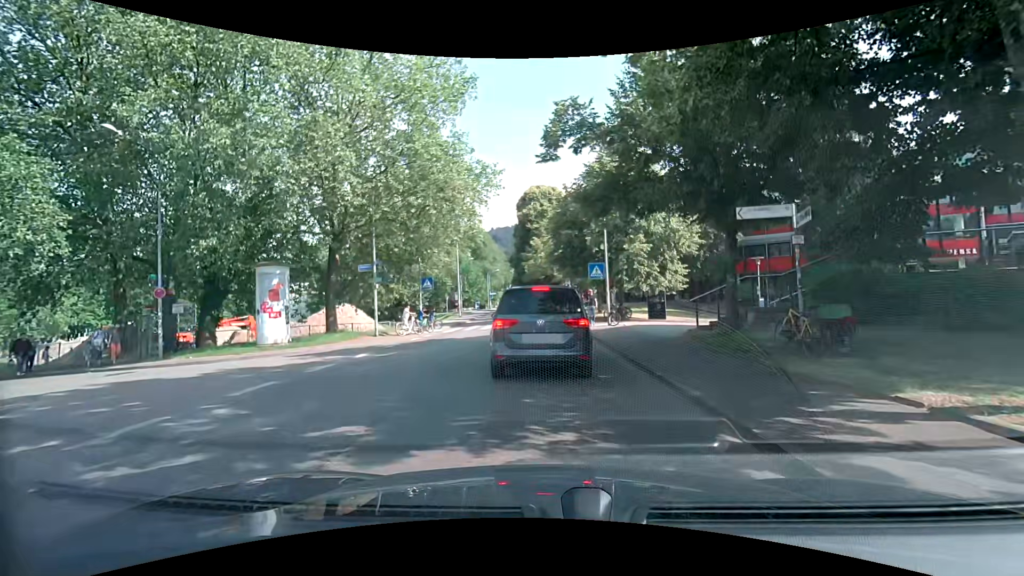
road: unclassified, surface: asphalt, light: Day
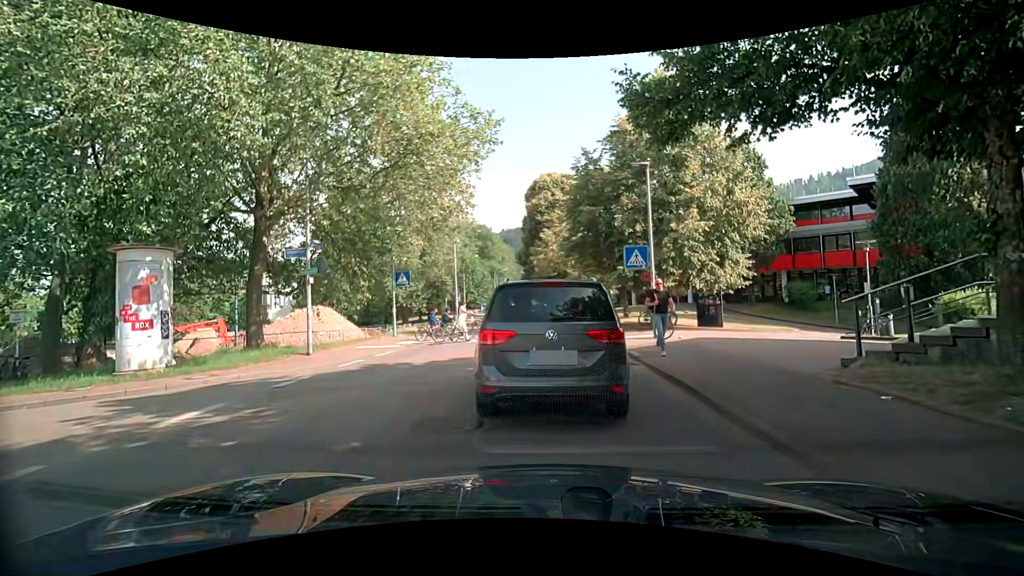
(-0.1, +7.9) m; -2°
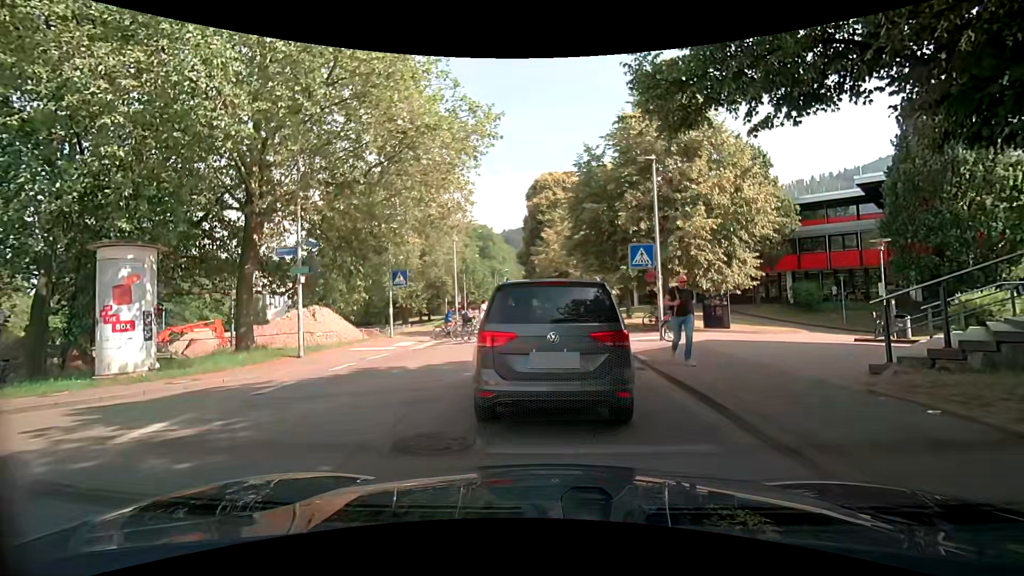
(0.0, +0.7) m; 0°
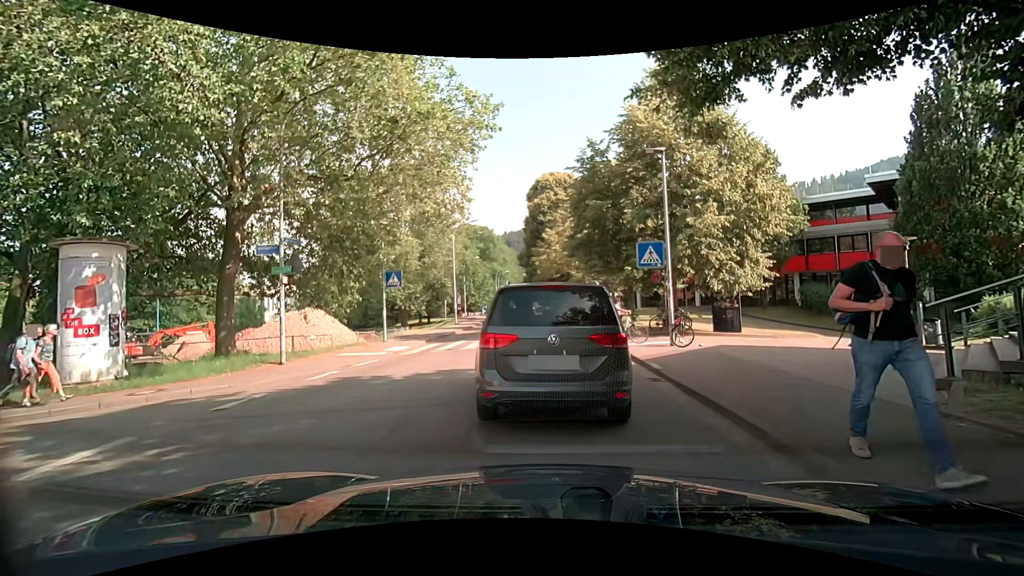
(0.0, +1.1) m; 0°
